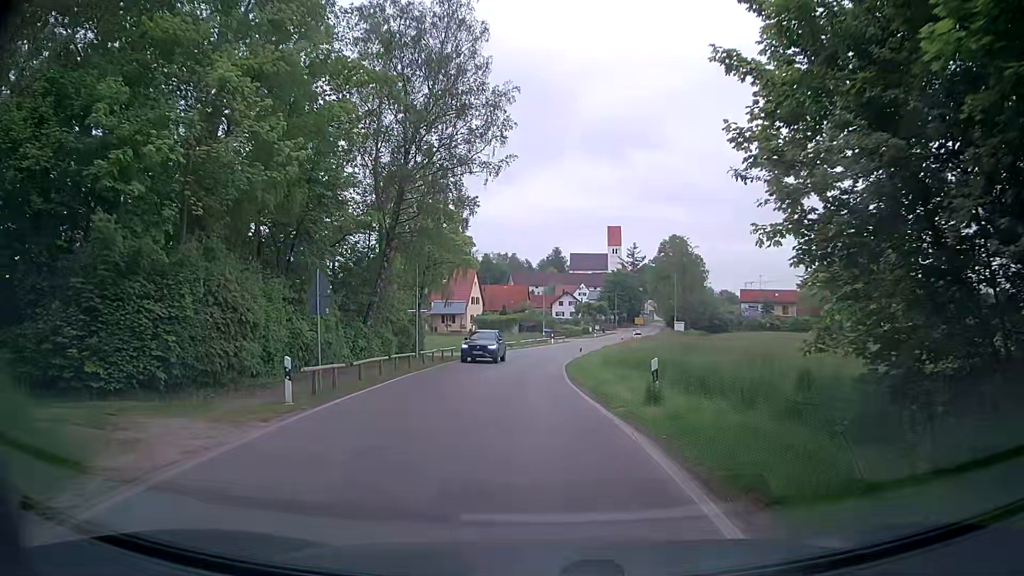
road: secondary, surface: asphalt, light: Day
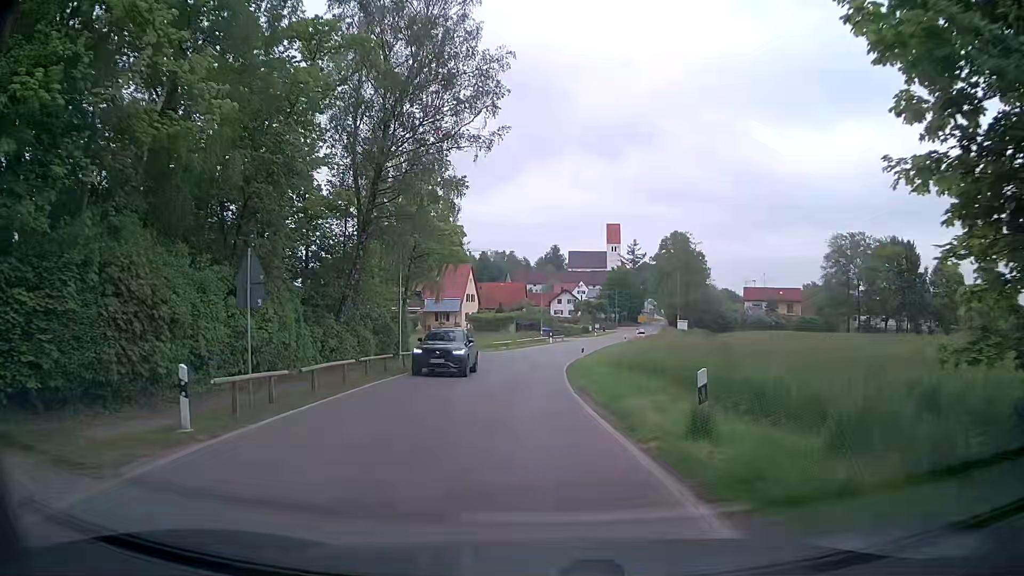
(0.0, +4.1) m; +2°
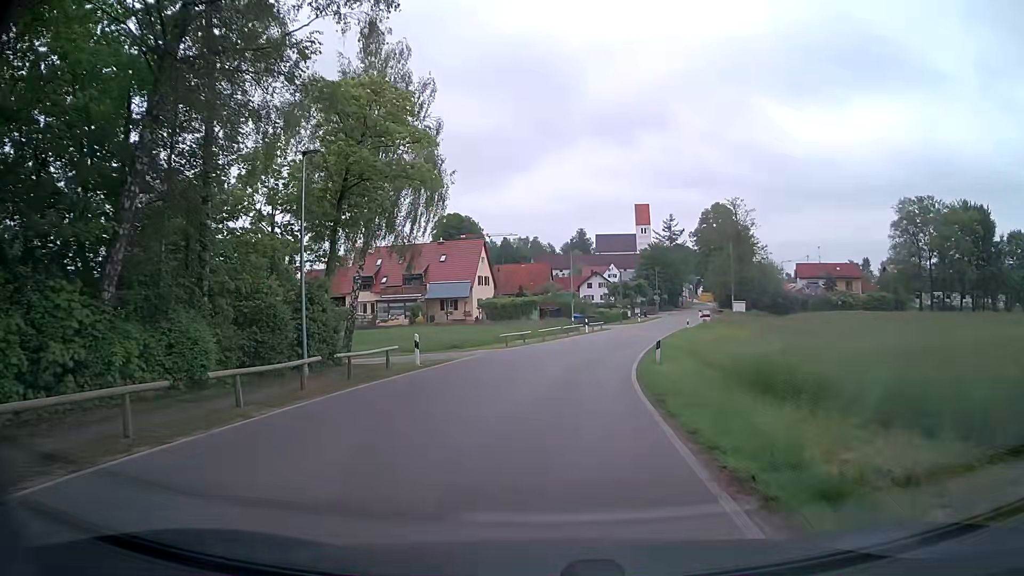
(-0.4, +17.9) m; -3°
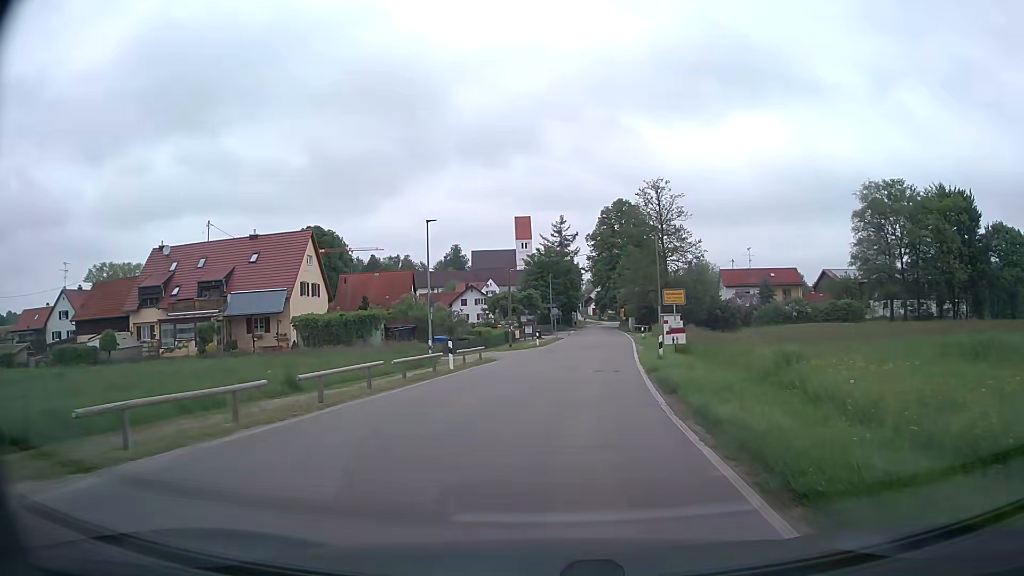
(+1.6, +25.1) m; +10°
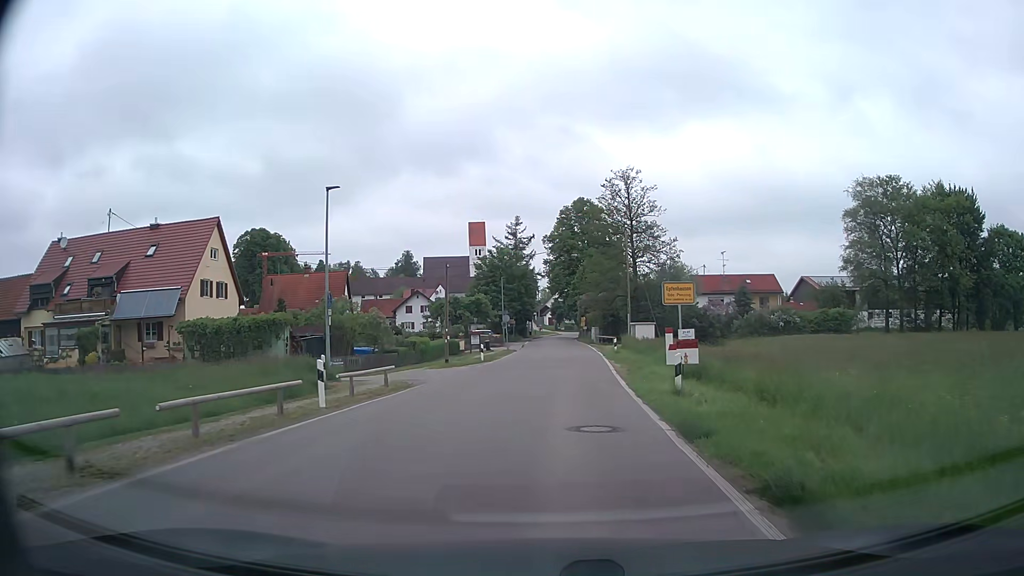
(+0.3, +9.9) m; +4°
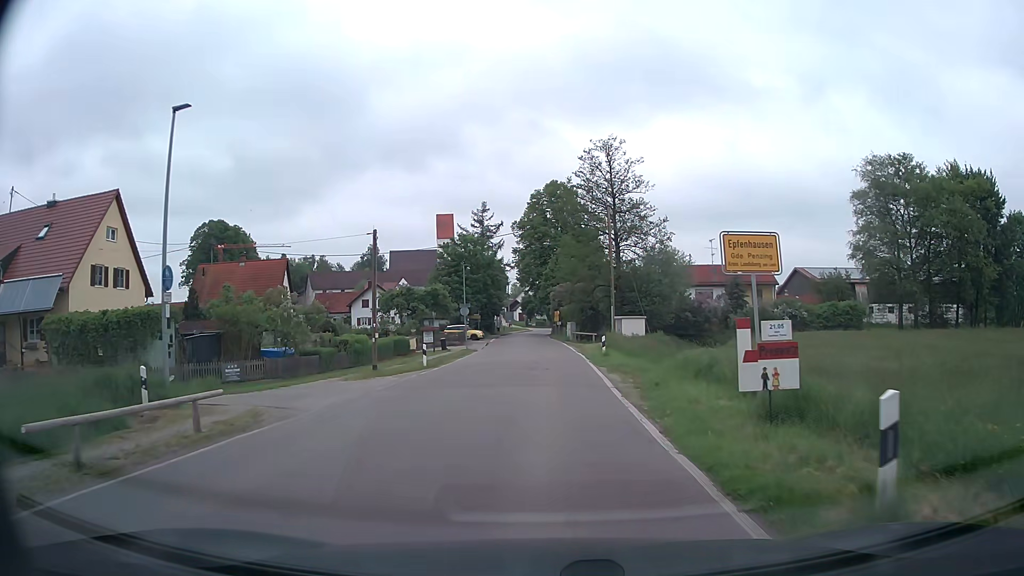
(+0.3, +9.6) m; +2°
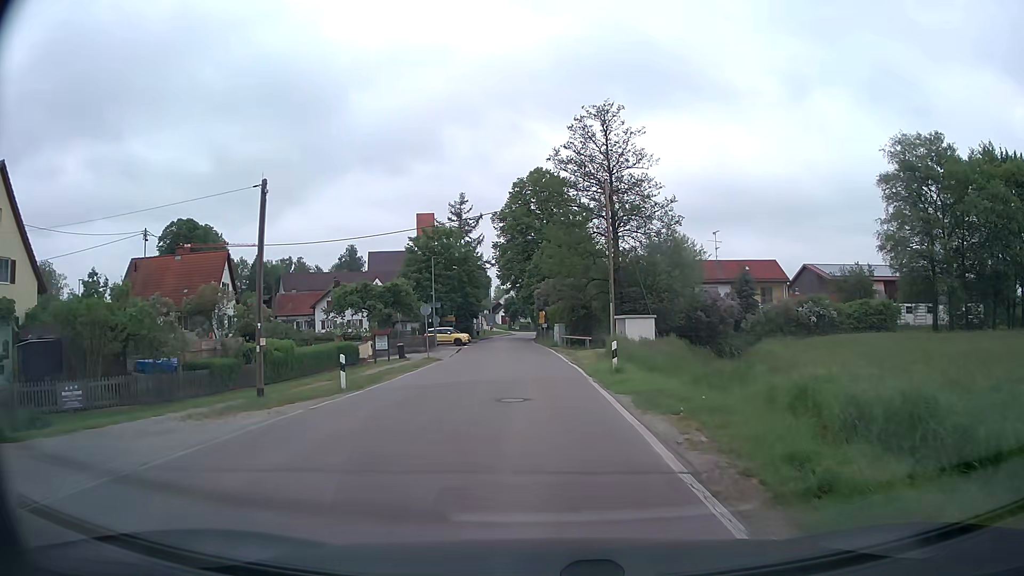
(+0.2, +9.7) m; +2°
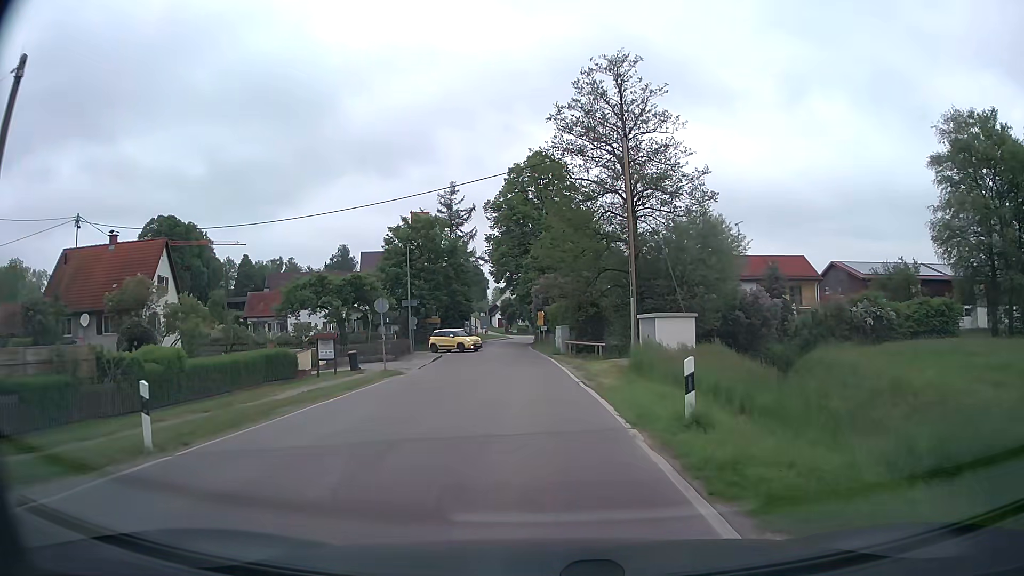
(+0.1, +9.7) m; 0°
(0, +10) (0, +20) (-1, +30) (-1, +40) (-3, +50) (-11, +54) (-21, +54) (-31, +52) (-41, +51) (-51, +49) m
